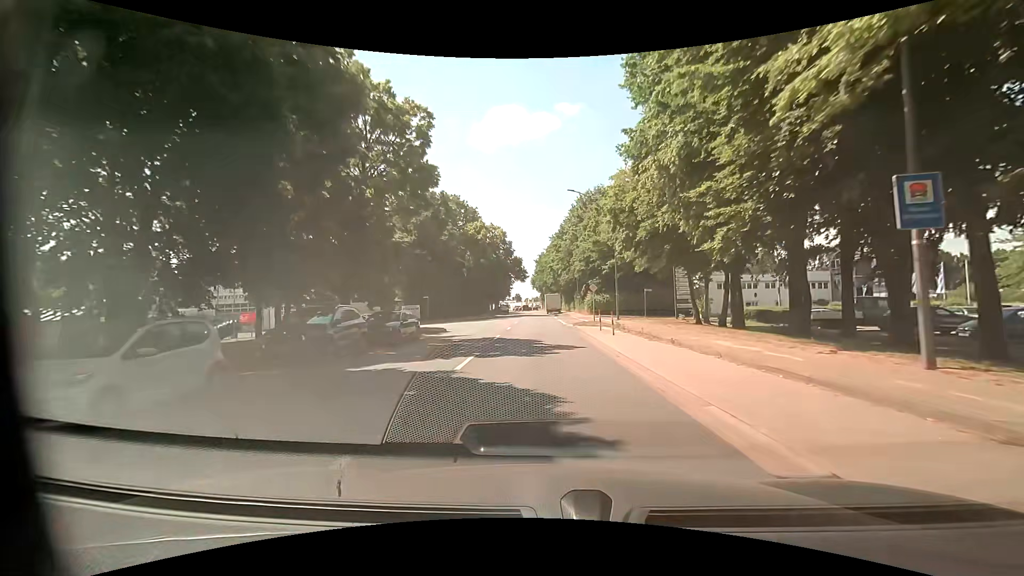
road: tertiary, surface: asphalt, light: Day
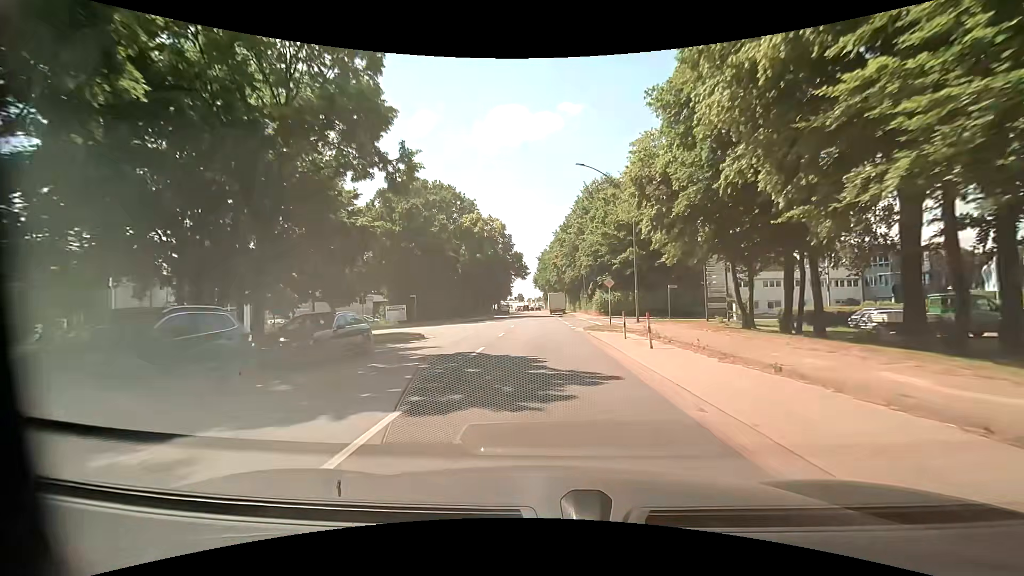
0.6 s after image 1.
(0.0, +7.0) m; 0°
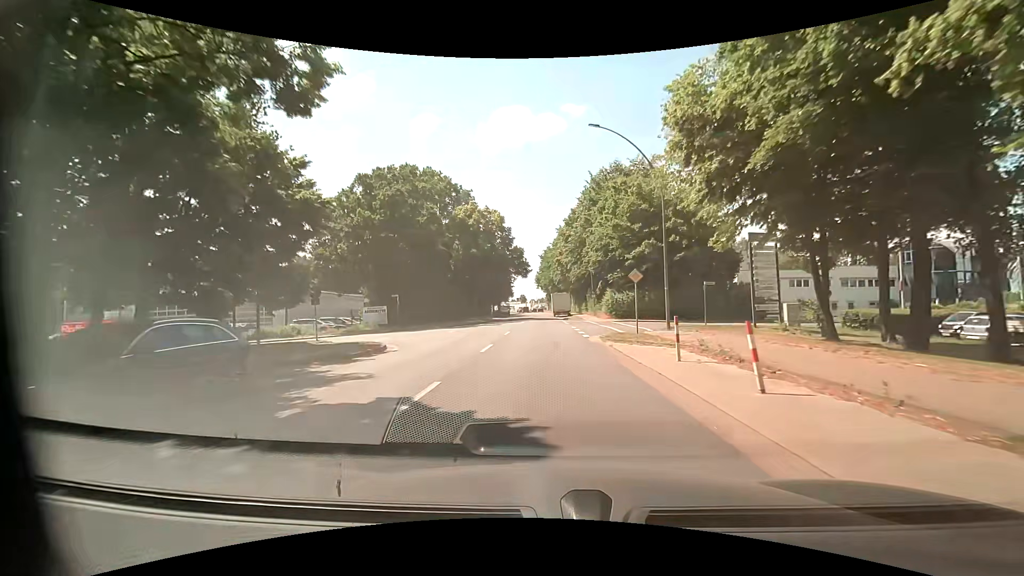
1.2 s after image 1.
(0.0, +7.1) m; 0°
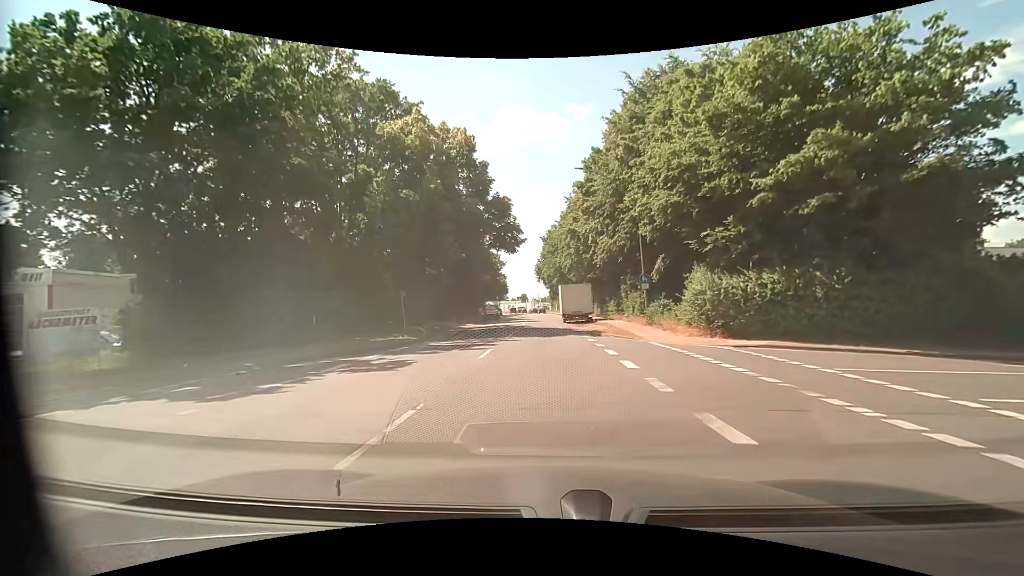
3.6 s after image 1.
(-0.5, +28.7) m; -1°
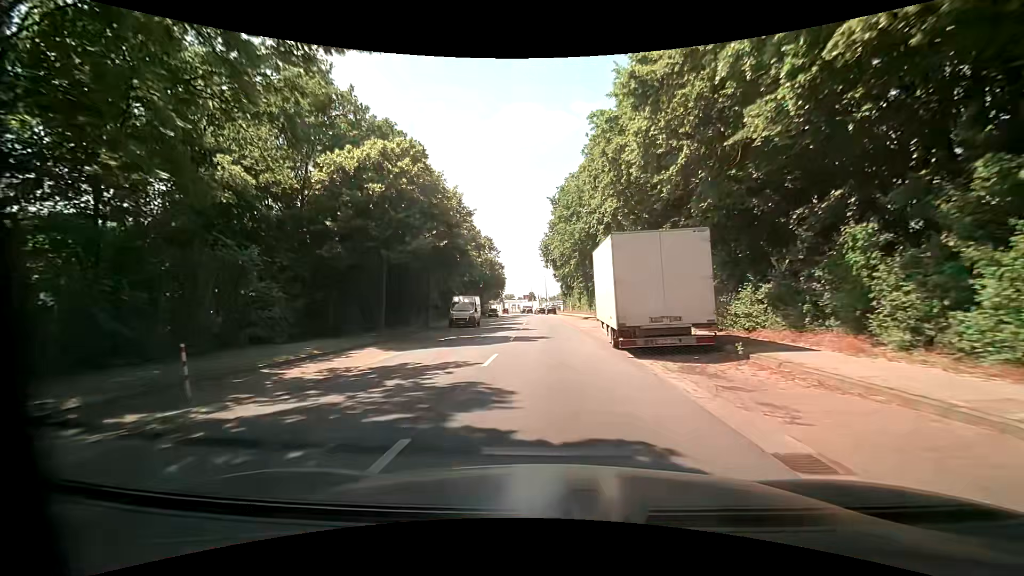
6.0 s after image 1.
(-0.3, +29.1) m; -1°
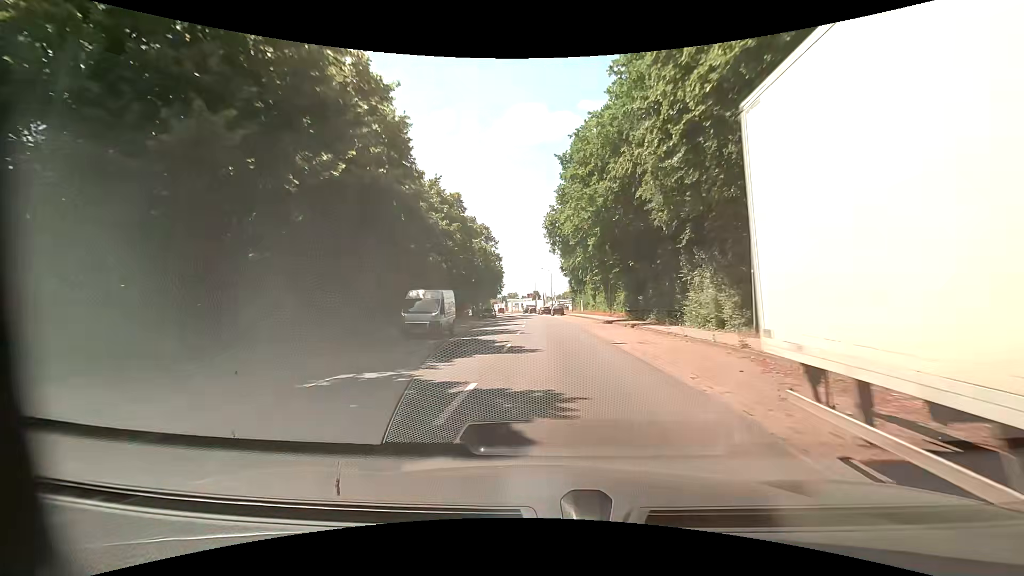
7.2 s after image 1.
(0.0, +14.5) m; -1°
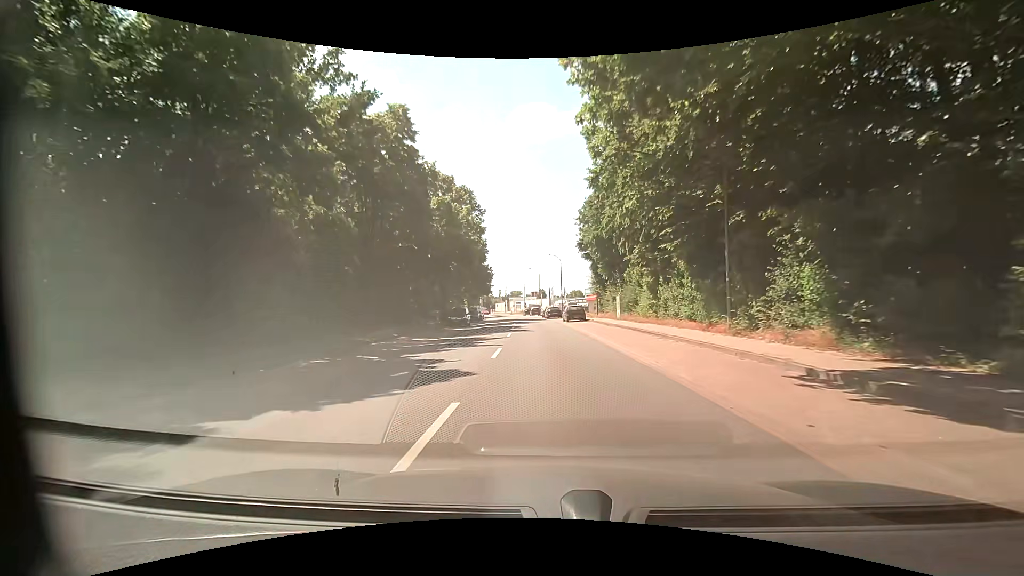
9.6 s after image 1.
(0.0, +28.8) m; 0°
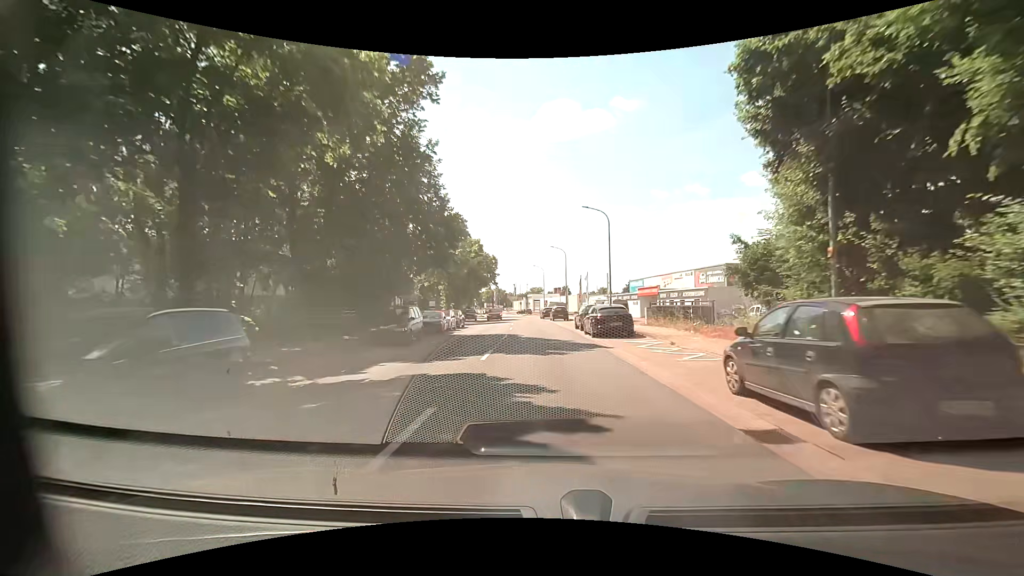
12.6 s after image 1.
(-0.6, +36.5) m; -2°
(0, +10) (0, +20) (-1, +30) (-1, +40) (-2, +50) (-3, +60) (-4, +70) (-5, +80) (-6, +90) (-8, +100) m
